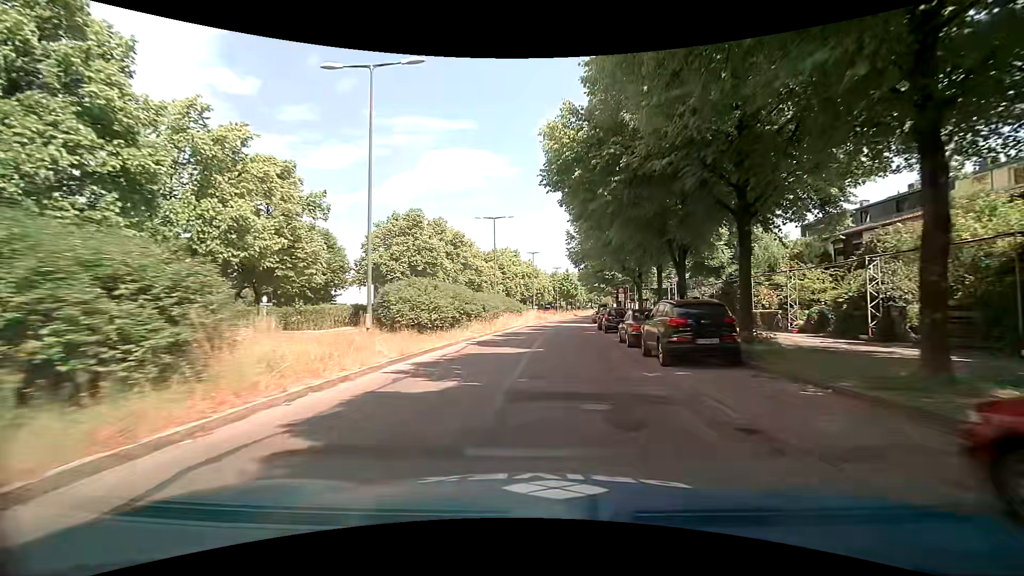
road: residential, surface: asphalt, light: Day
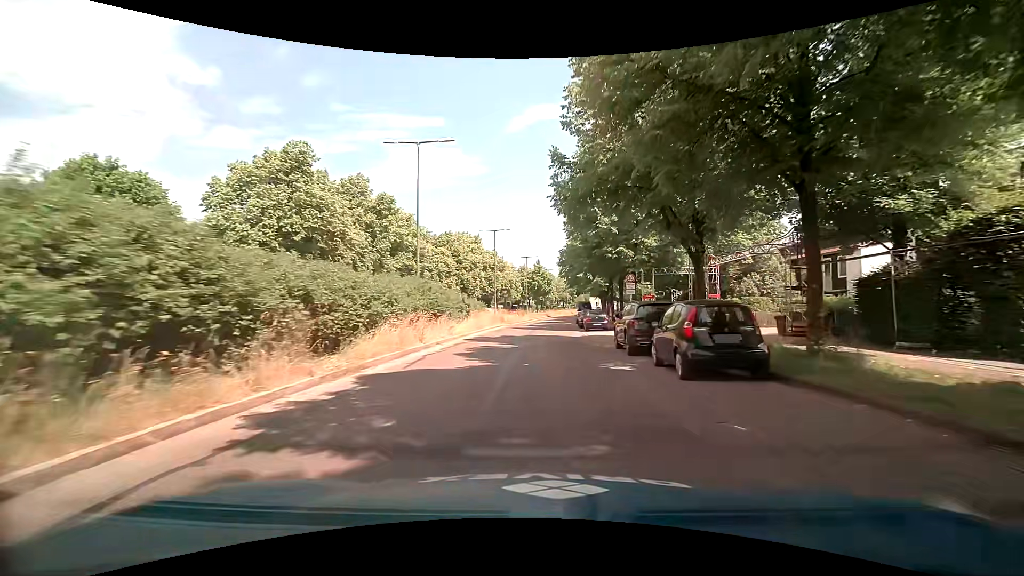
(+1.0, +21.1) m; +4°
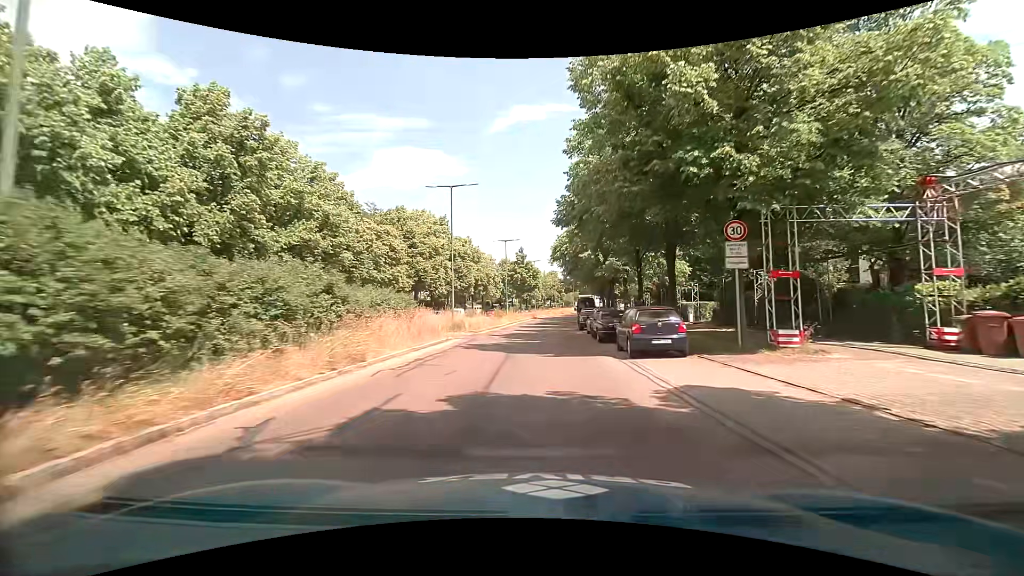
(+0.6, +20.0) m; +2°
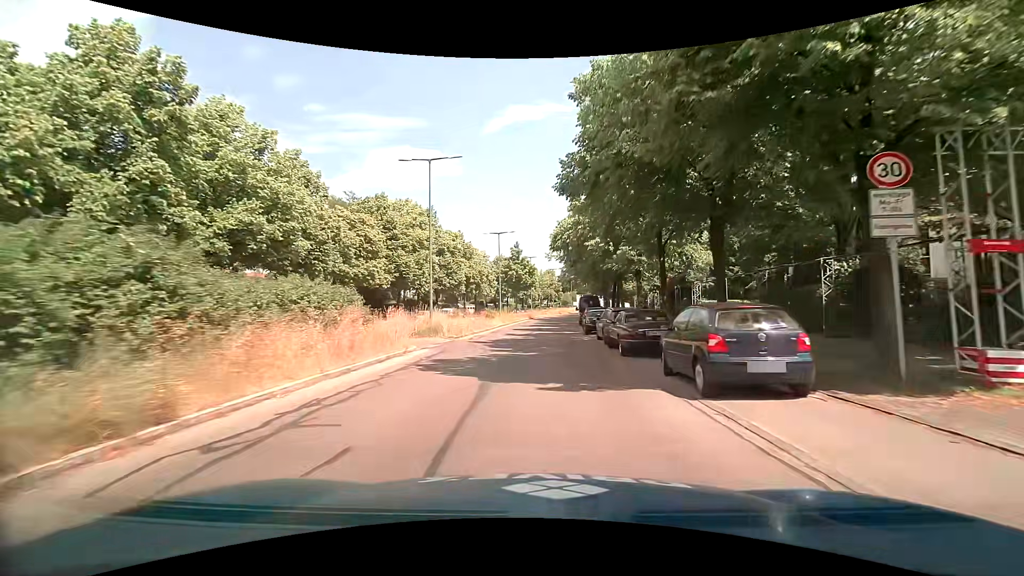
(0.0, +6.4) m; 0°
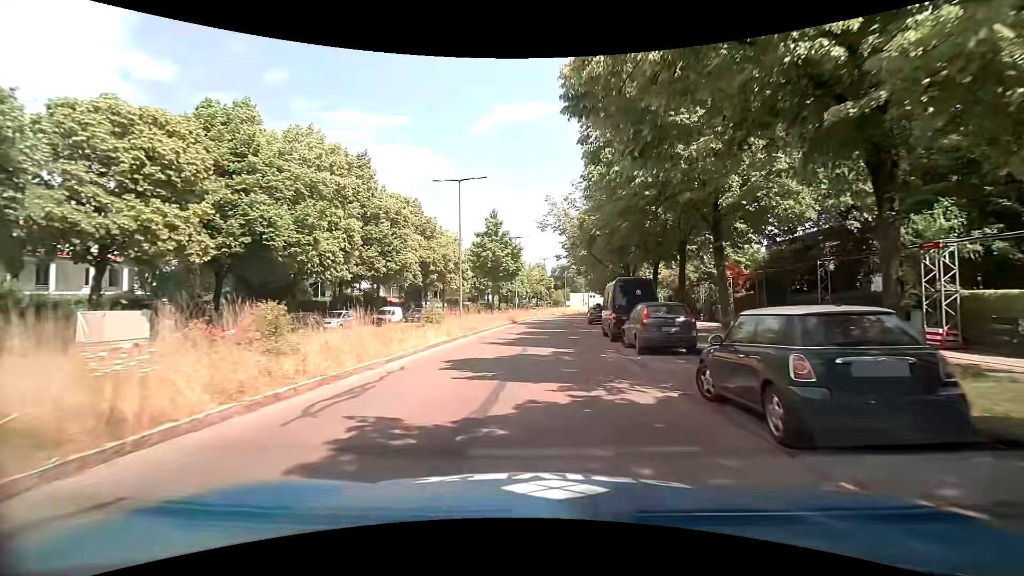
(+0.2, +23.6) m; 0°
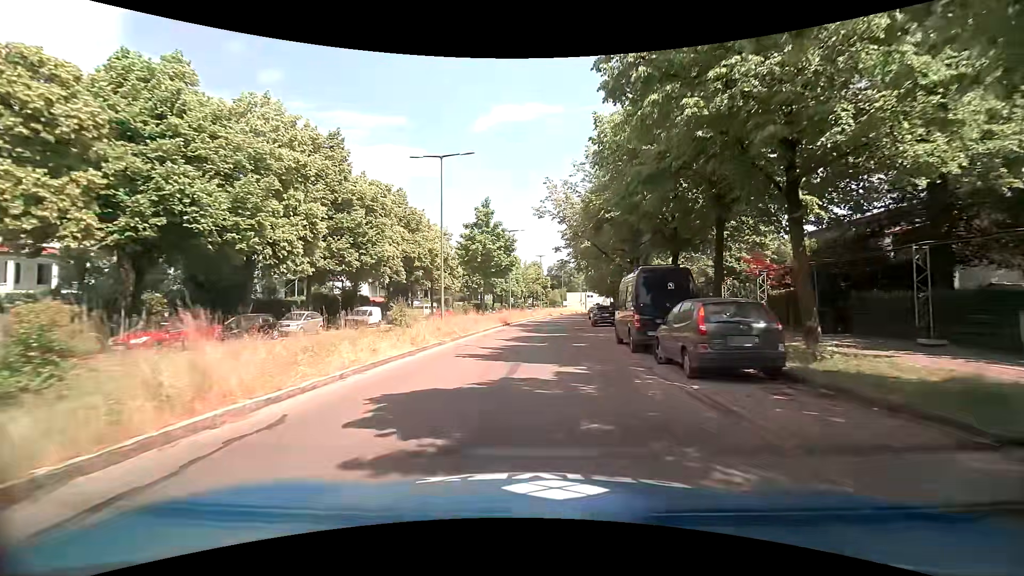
(+0.1, +5.4) m; +2°
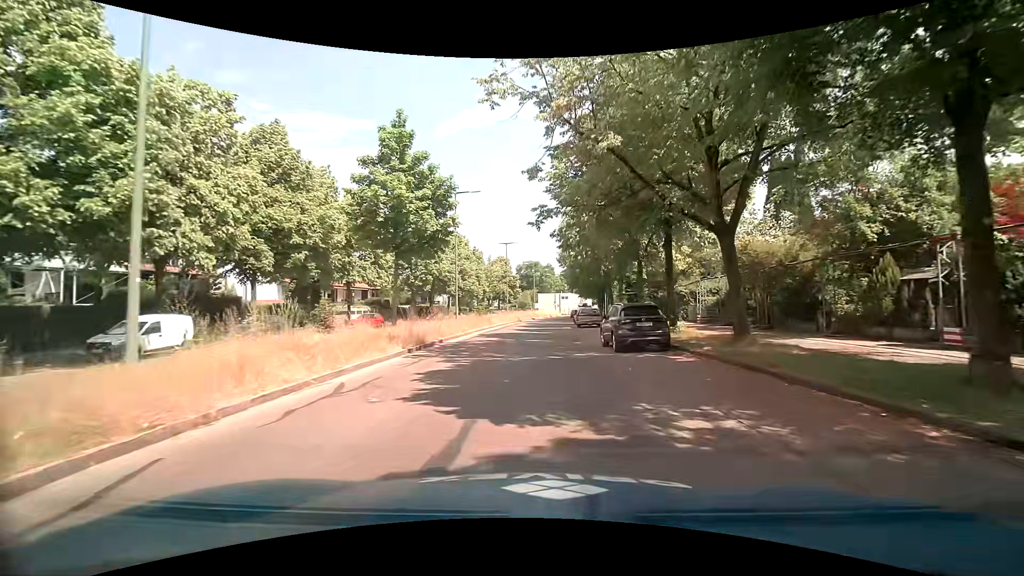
(+0.5, +20.7) m; +3°
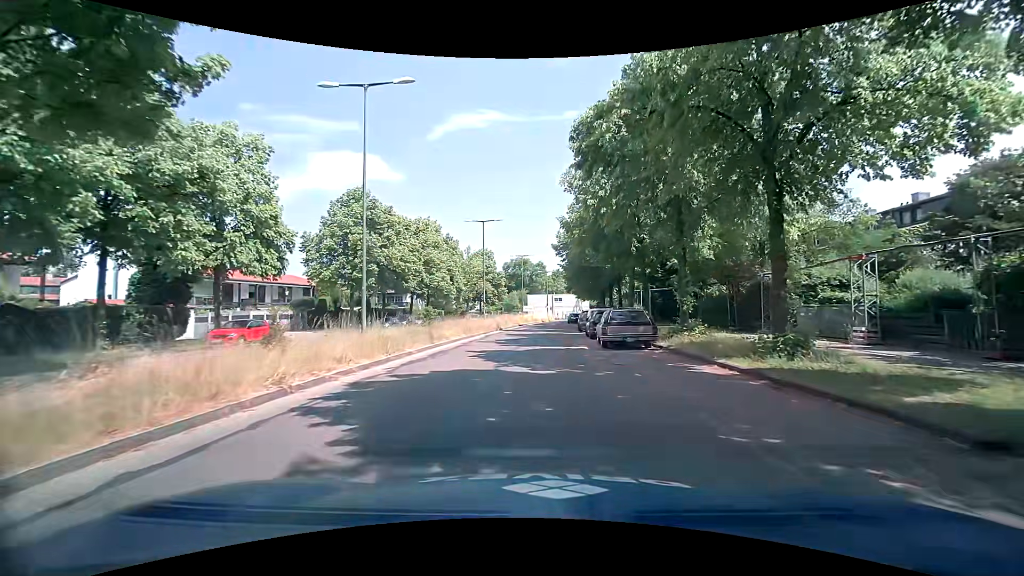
(+0.1, +18.6) m; +1°
(0, +10) (0, +20) (0, +30) (0, +40) (0, +50) (0, +60) (+1, +70) (+2, +80) (+4, +90) (+6, +100) m
